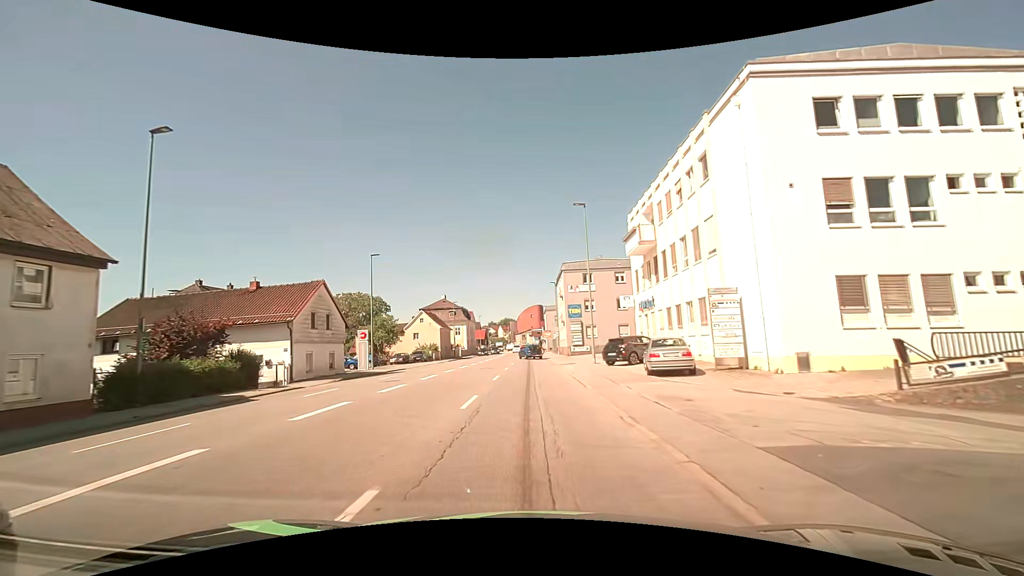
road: tertiary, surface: asphalt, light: Day
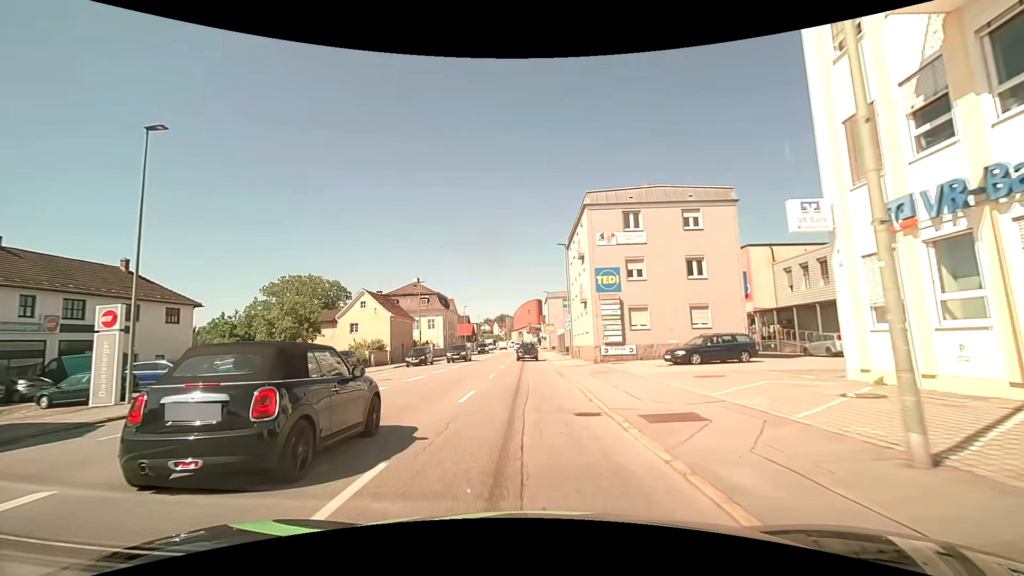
(+0.1, +25.9) m; +1°
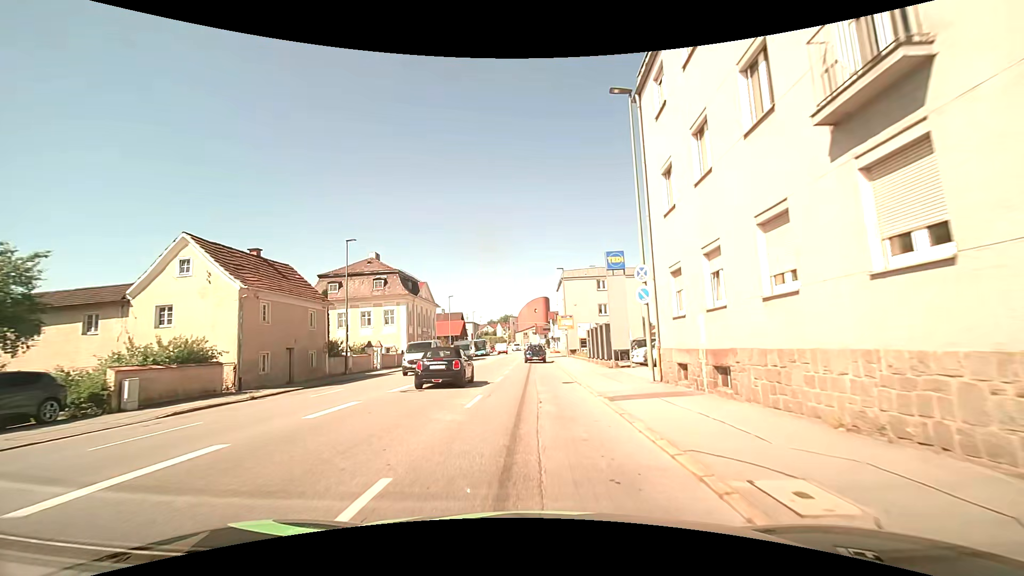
(-0.5, +27.6) m; -1°
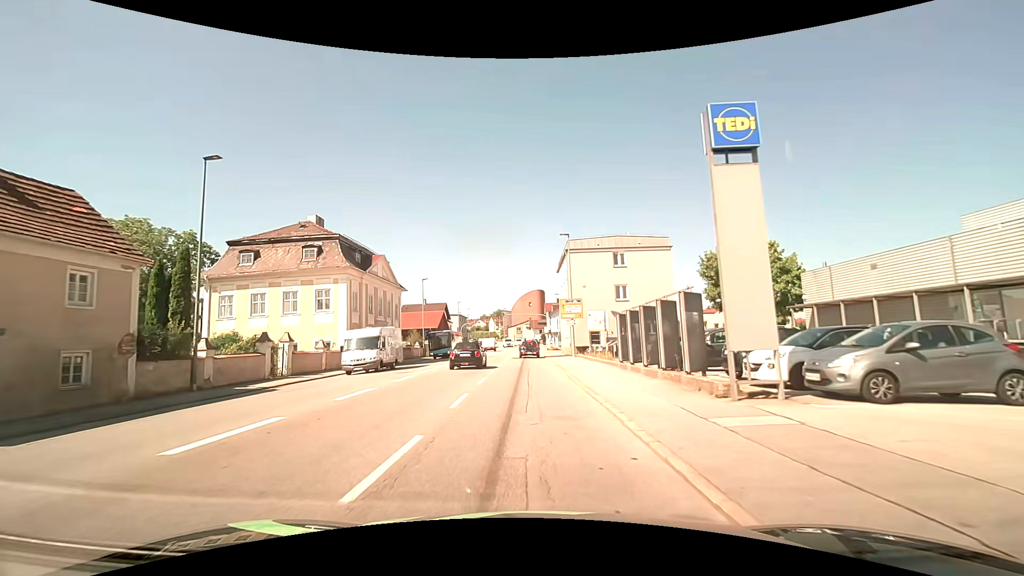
(+0.1, +16.0) m; 0°
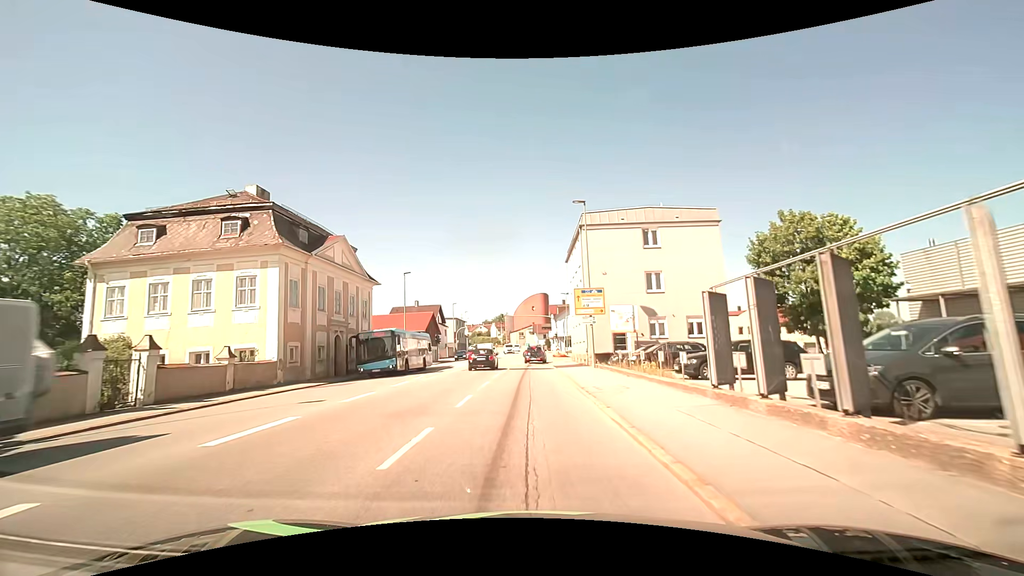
(+0.1, +10.9) m; +1°
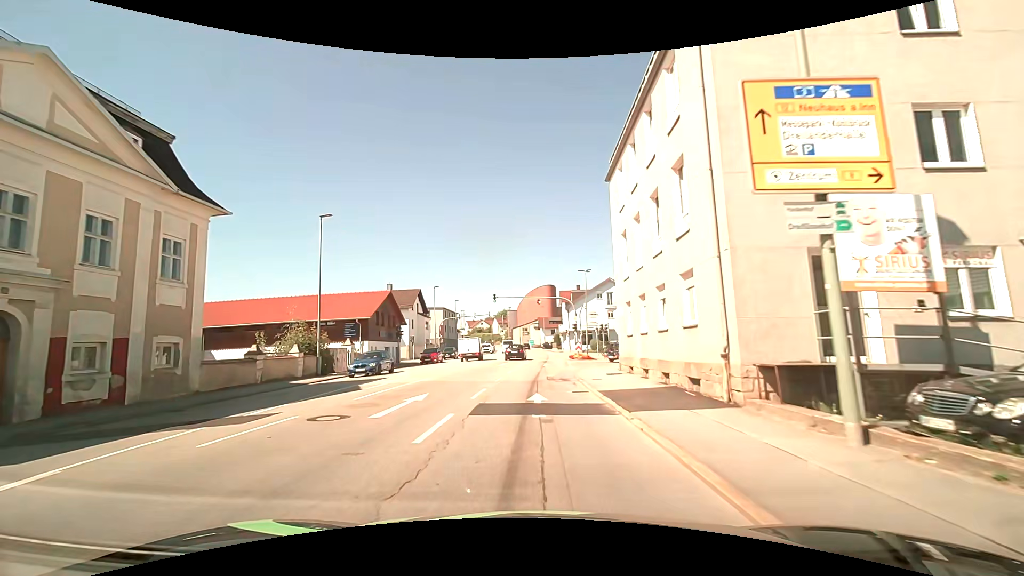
(-0.5, +23.3) m; -1°
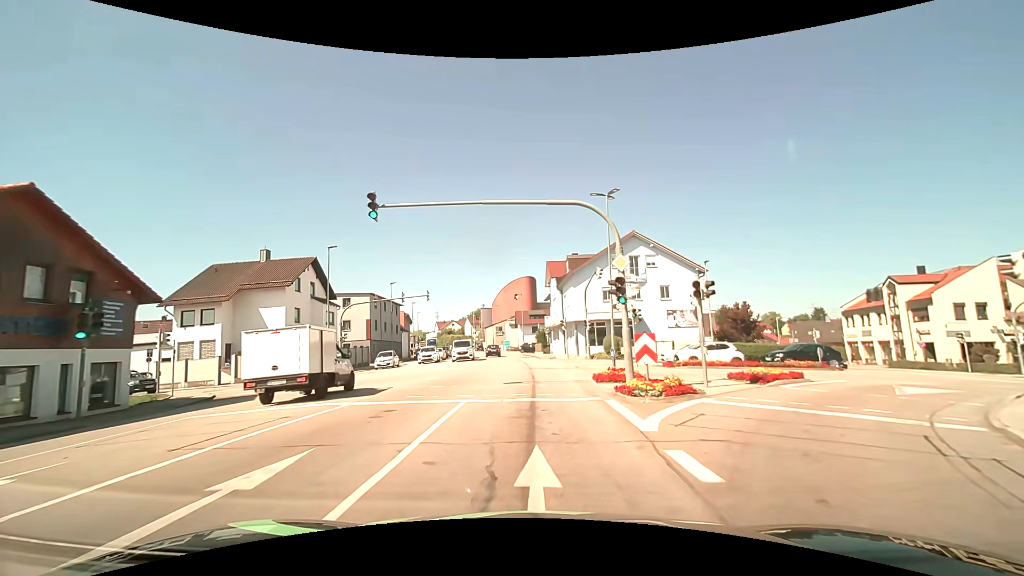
(+0.6, +31.6) m; +2°
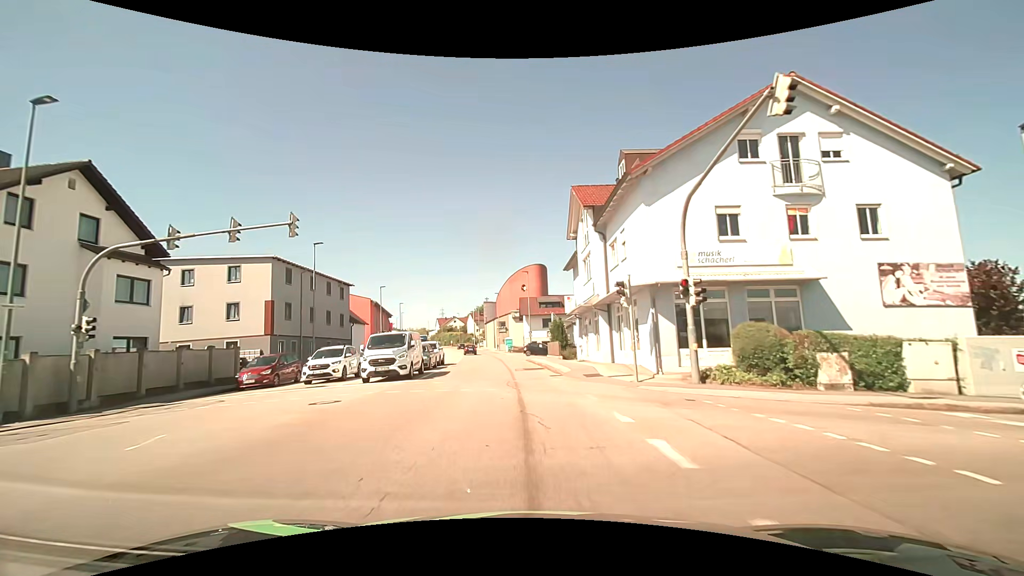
(-0.1, +25.6) m; -1°
(0, +10) (-1, +20) (-1, +30) (-2, +40) (-3, +50) (-4, +60) (-6, +70) (-7, +80) (-9, +89) (-11, +99) m
